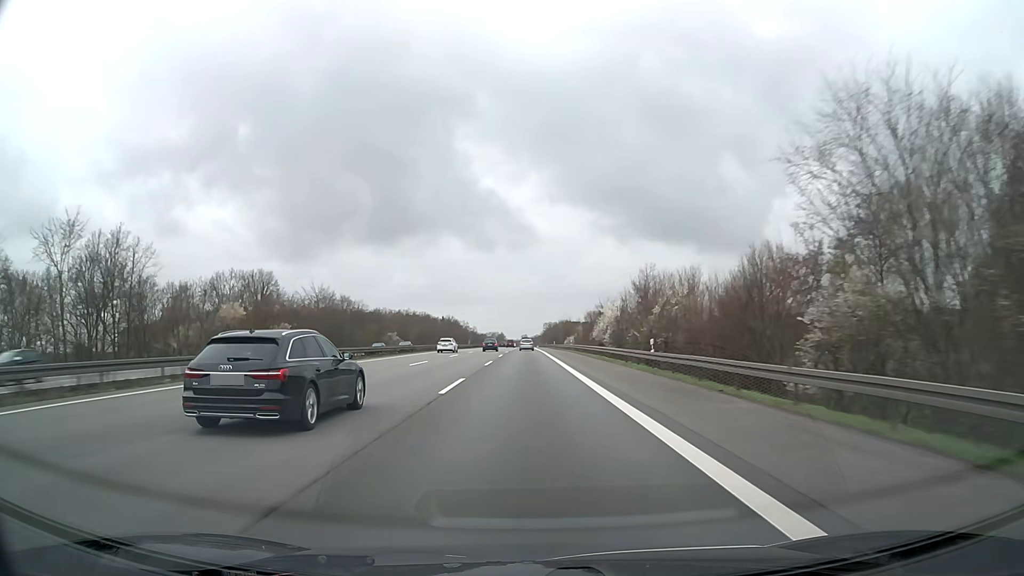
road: motorway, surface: asphalt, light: Day
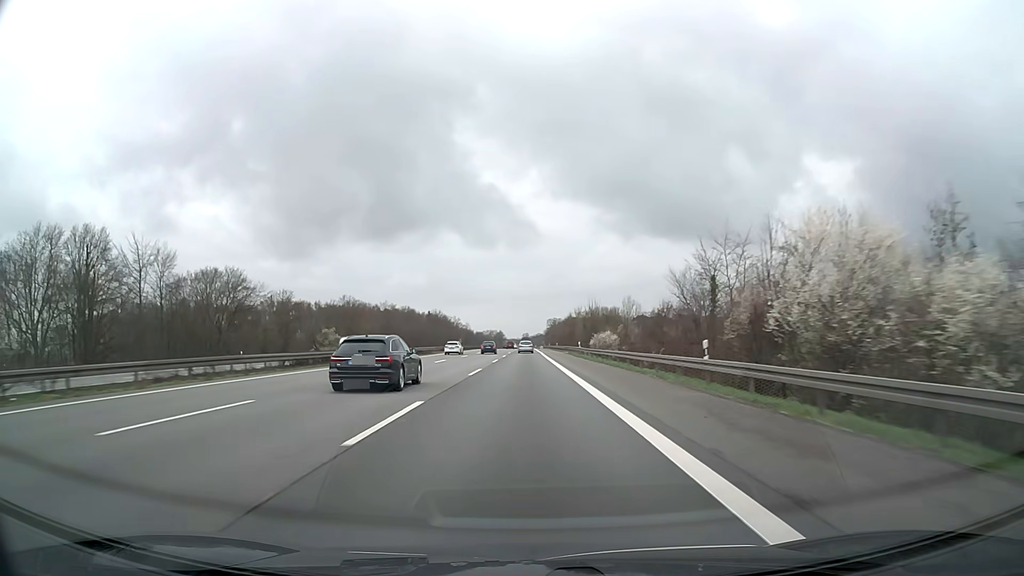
(0.0, +61.8) m; 0°
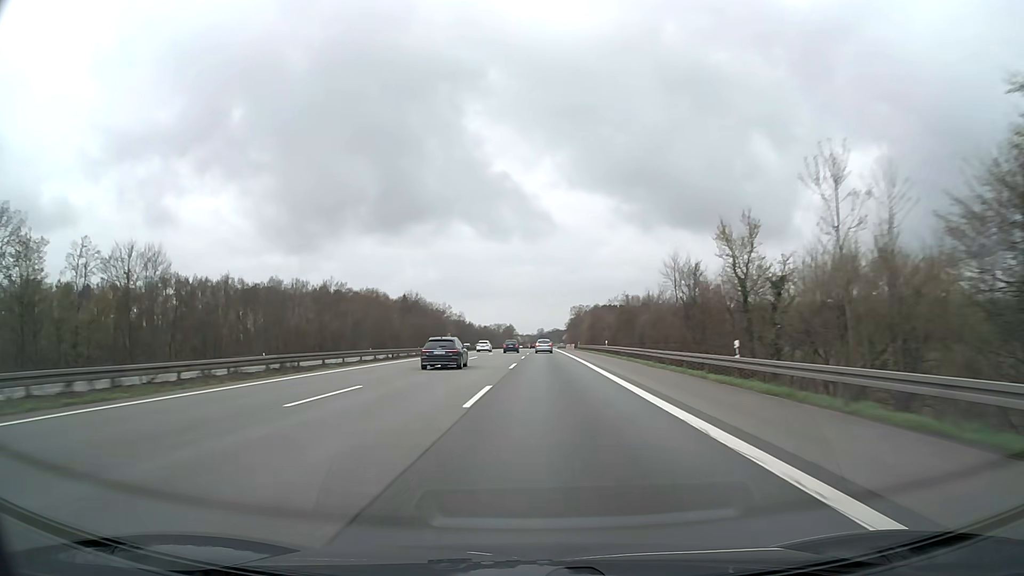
(-0.8, +103.3) m; -1°
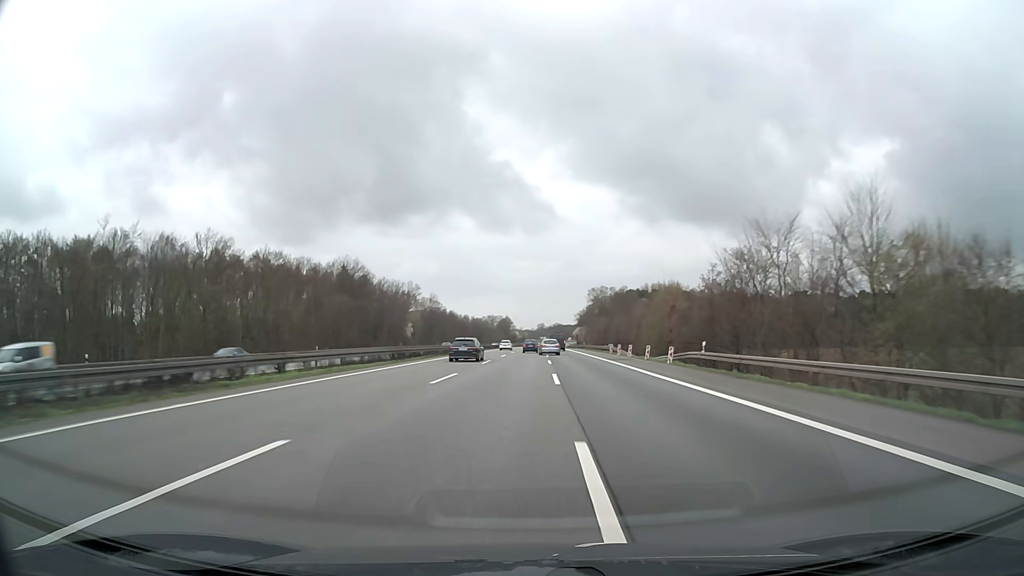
(-0.4, +82.9) m; 0°
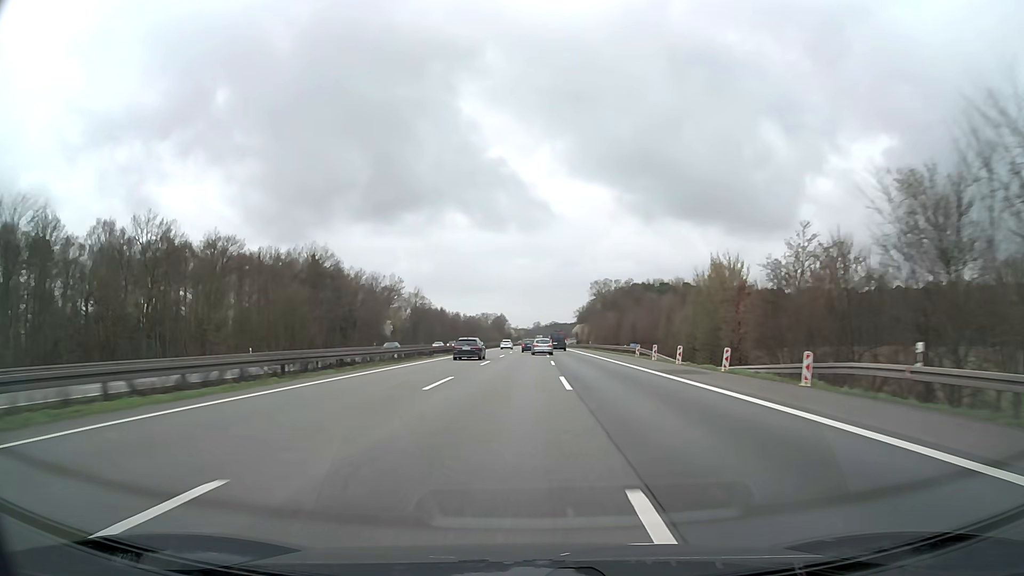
(+0.1, +20.6) m; 0°
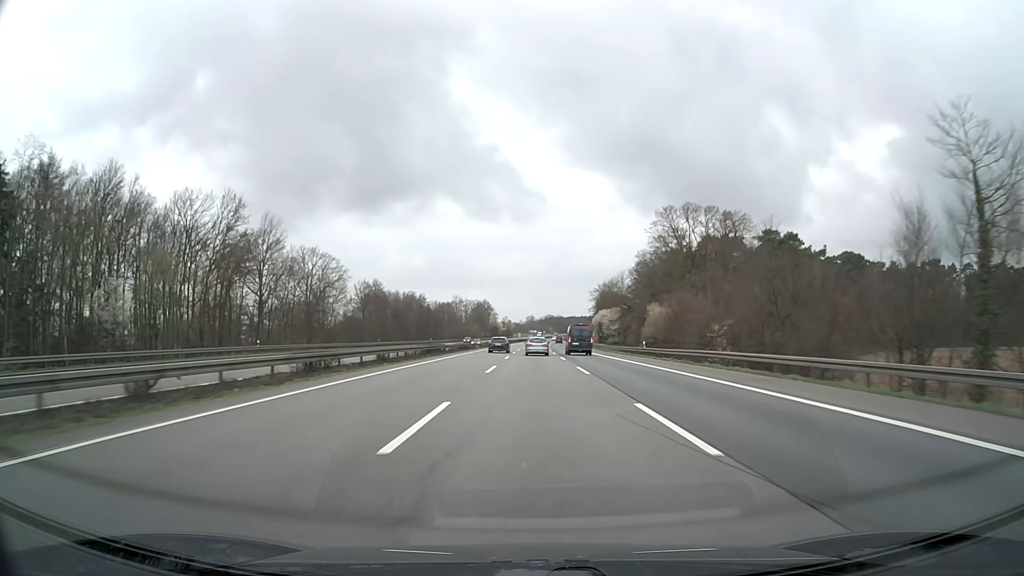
(+0.3, +99.7) m; +1°
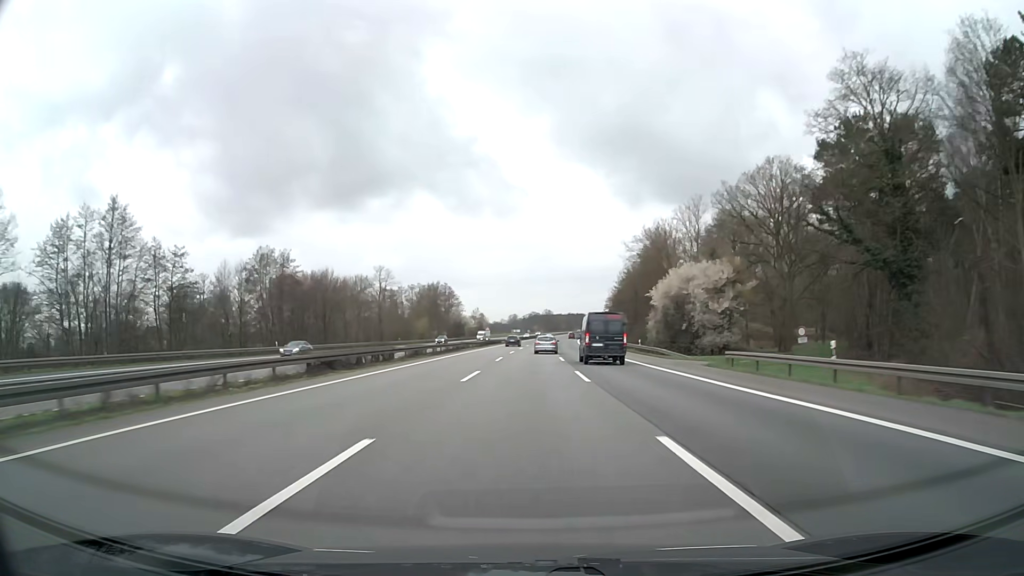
(+1.2, +94.7) m; +2°
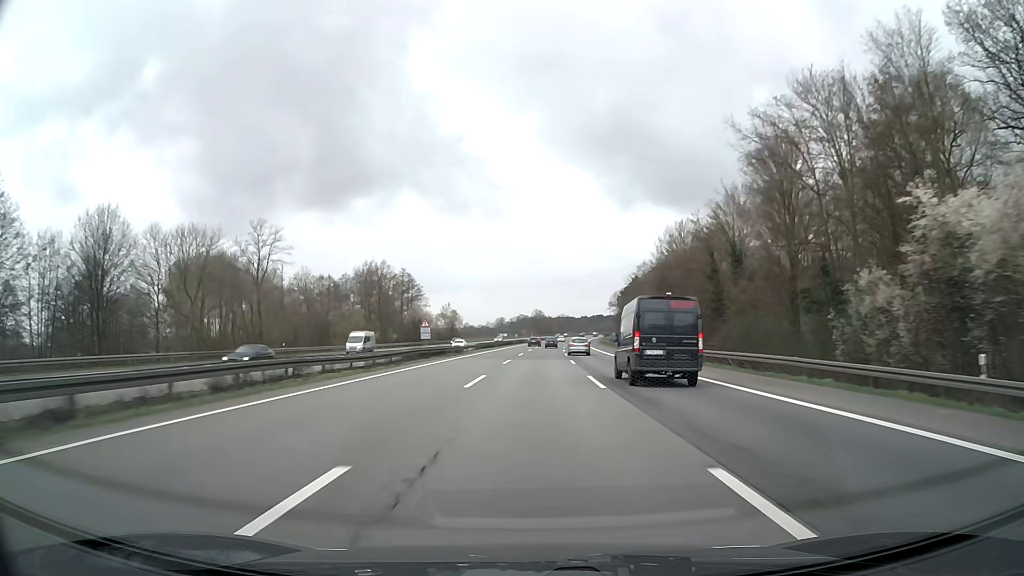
(+0.3, +56.0) m; +1°
(0, +10) (0, +20) (0, +30) (0, +40) (+1, +50) (+1, +60) (+1, +70) (+2, +80) (+2, +90) (+3, +100) m
